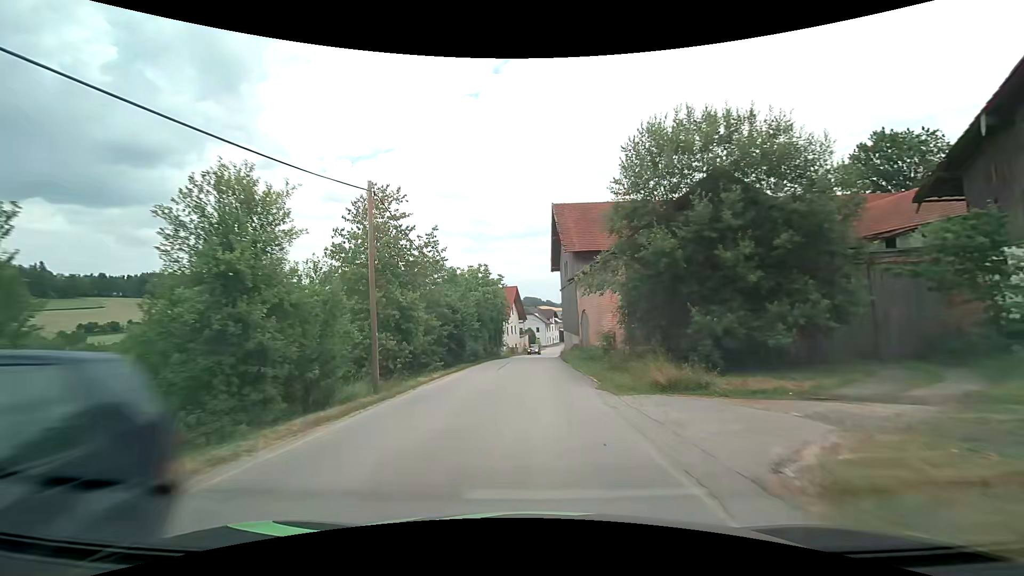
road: secondary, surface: asphalt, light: Day
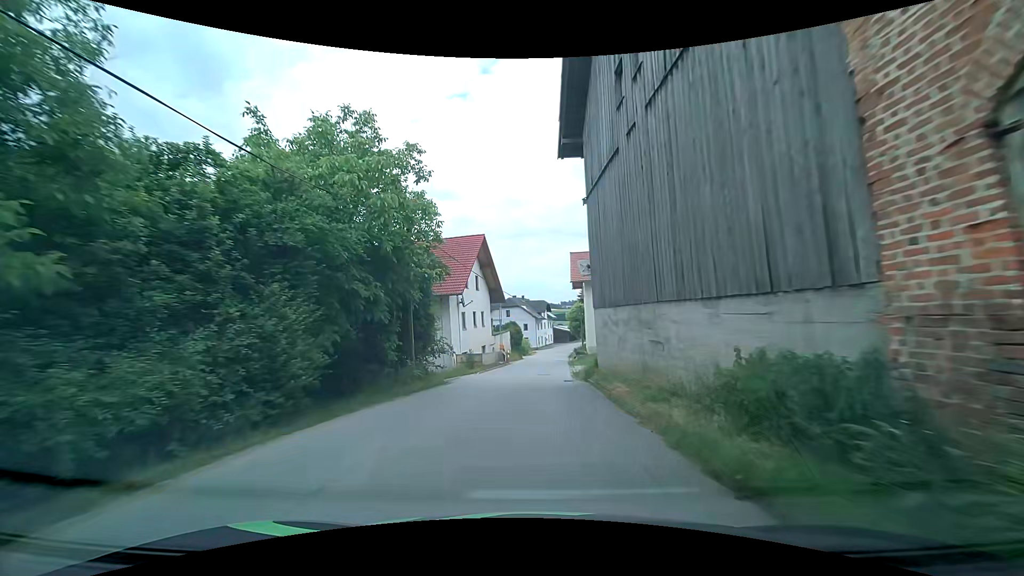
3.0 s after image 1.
(+0.2, +33.9) m; +1°
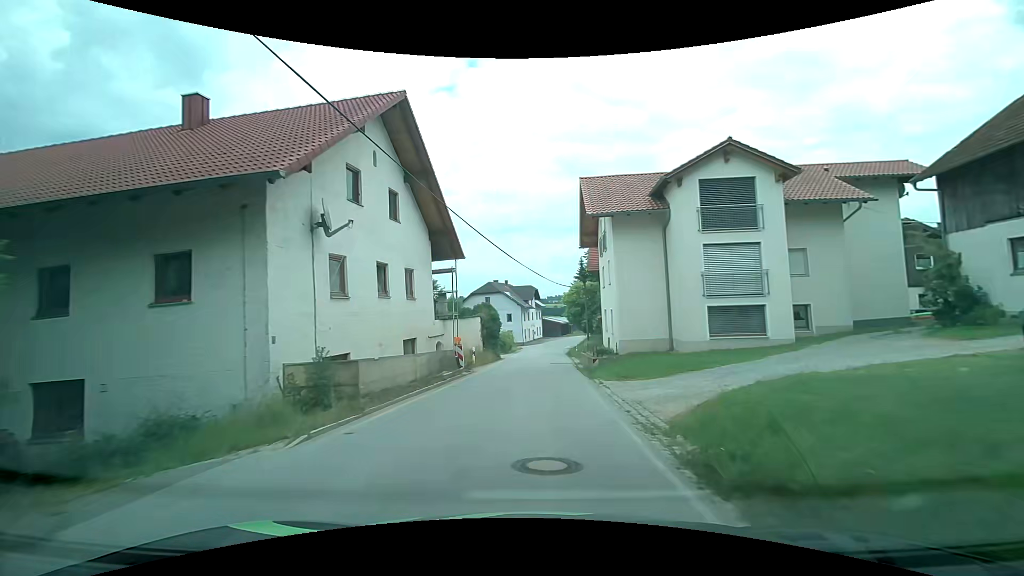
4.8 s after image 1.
(0.0, +19.9) m; +2°
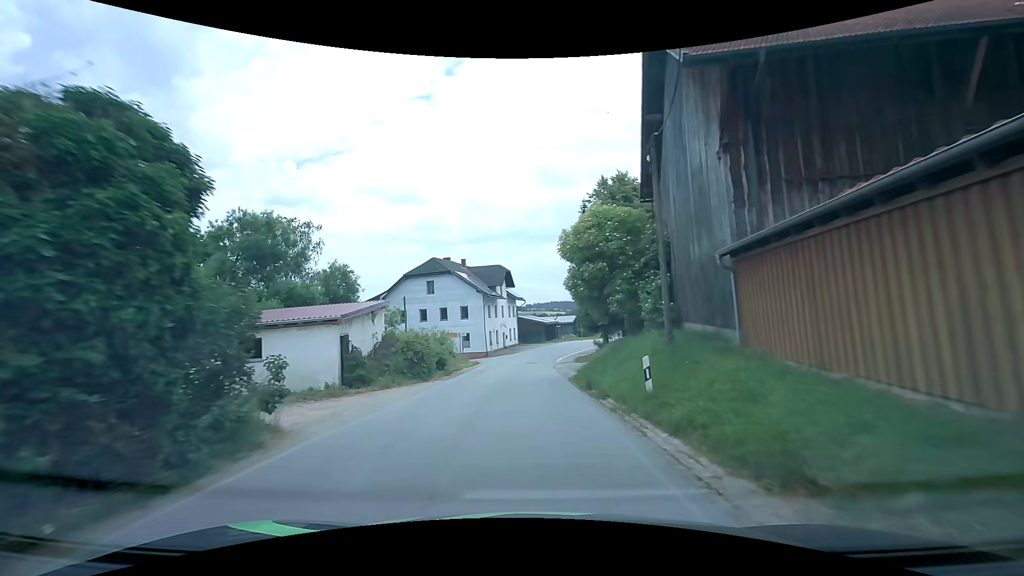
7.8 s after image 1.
(+0.6, +33.1) m; +2°
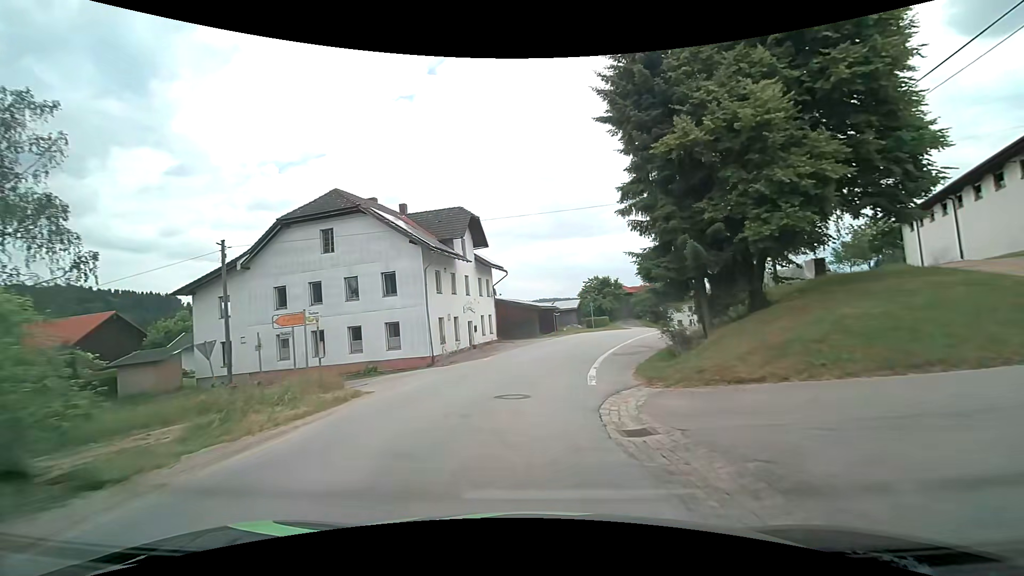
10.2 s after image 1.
(+0.2, +25.9) m; +1°
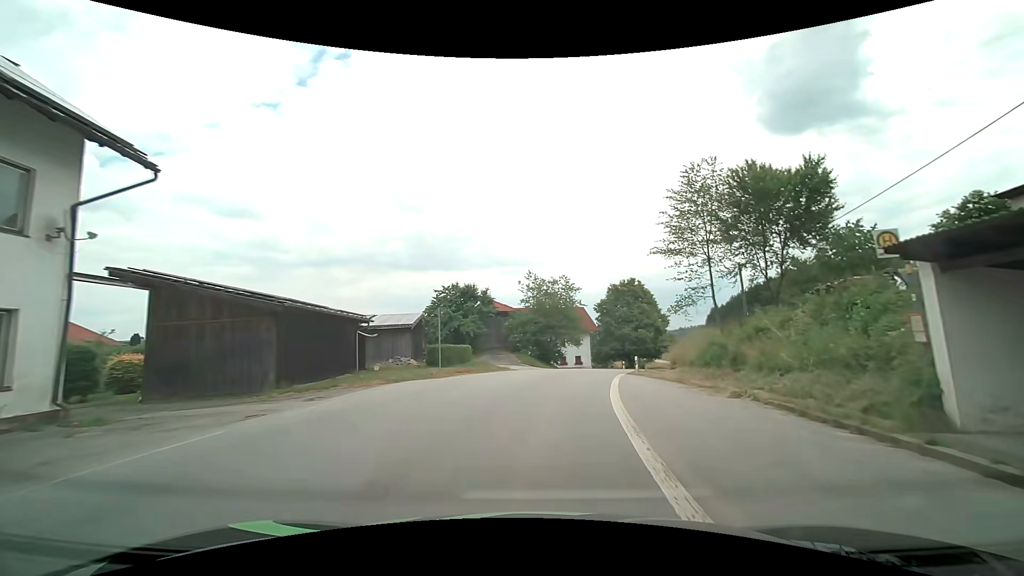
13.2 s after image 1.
(+3.7, +30.1) m; +16°
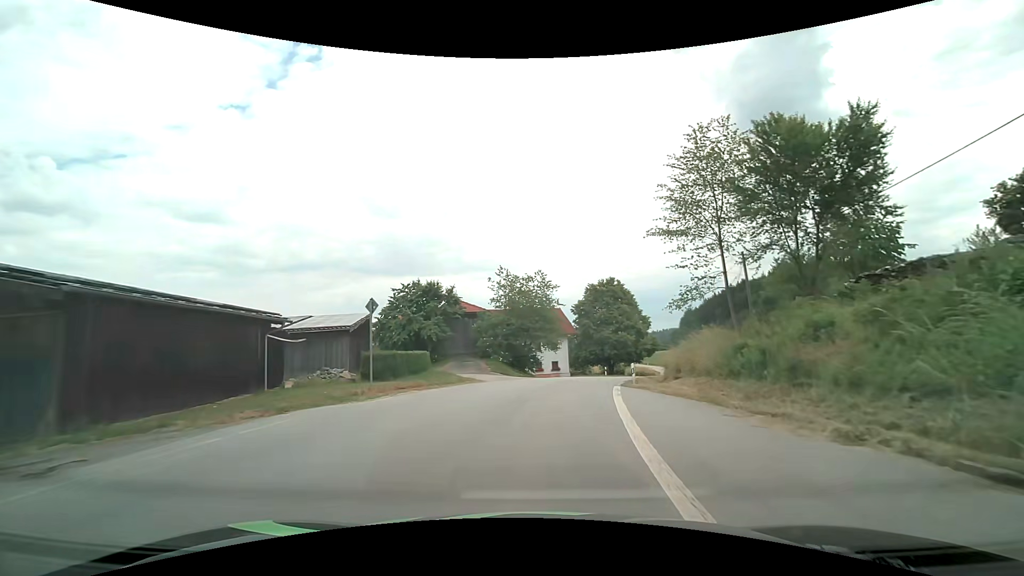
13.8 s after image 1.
(+0.2, +6.2) m; +4°
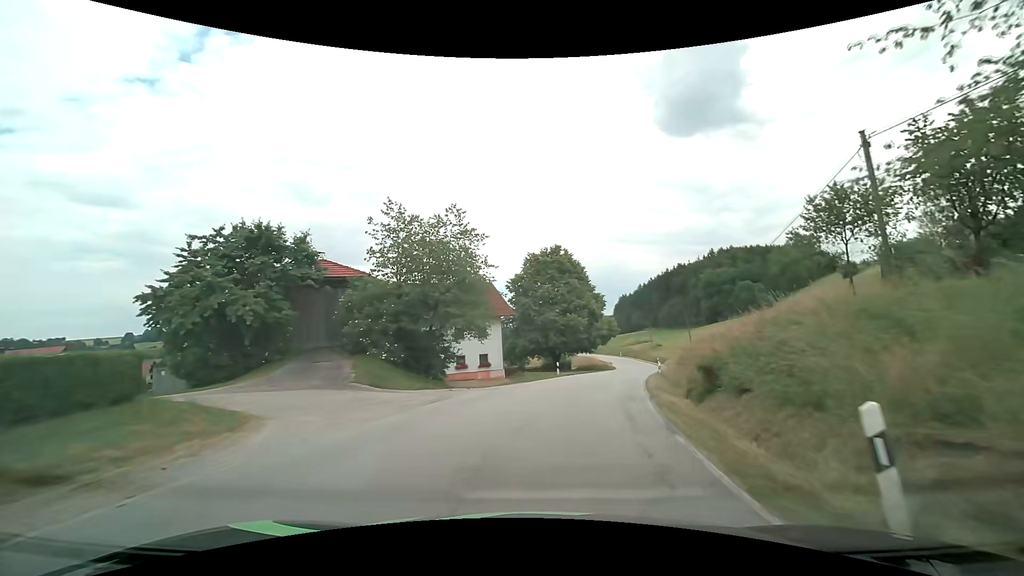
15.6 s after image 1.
(+0.9, +18.7) m; +7°
